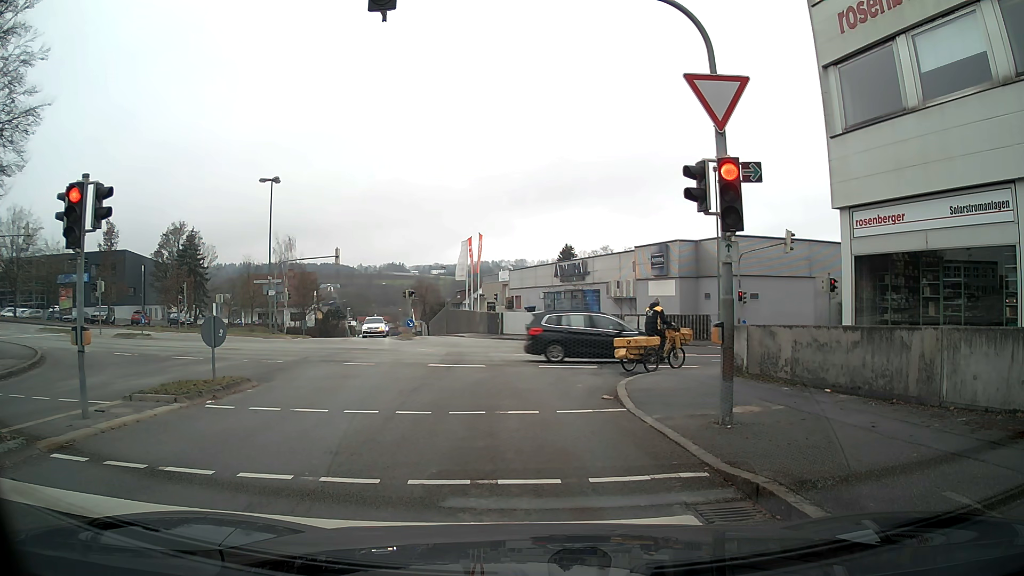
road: residential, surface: asphalt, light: Day
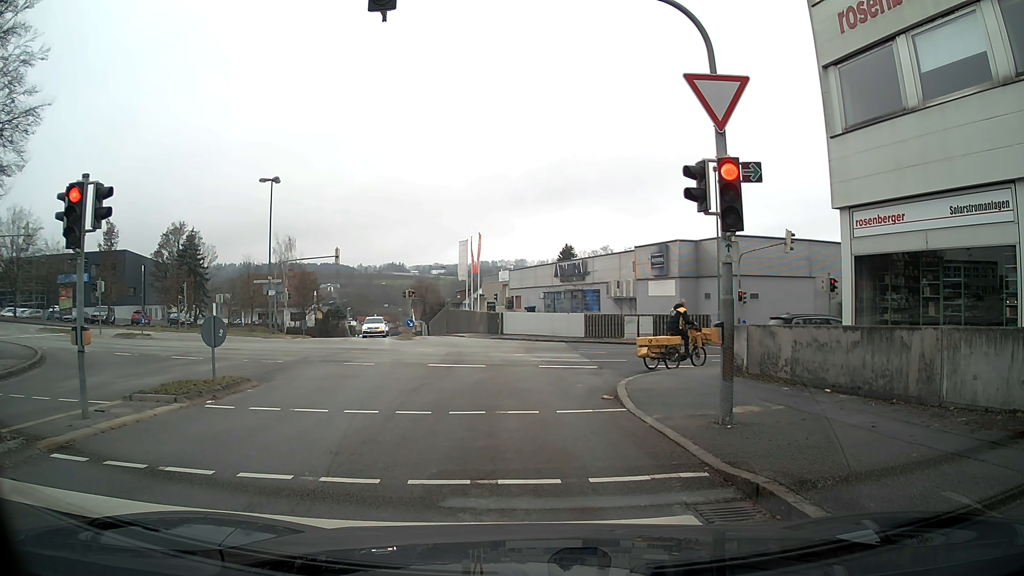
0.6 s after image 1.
(0.0, 0.0) m; 0°
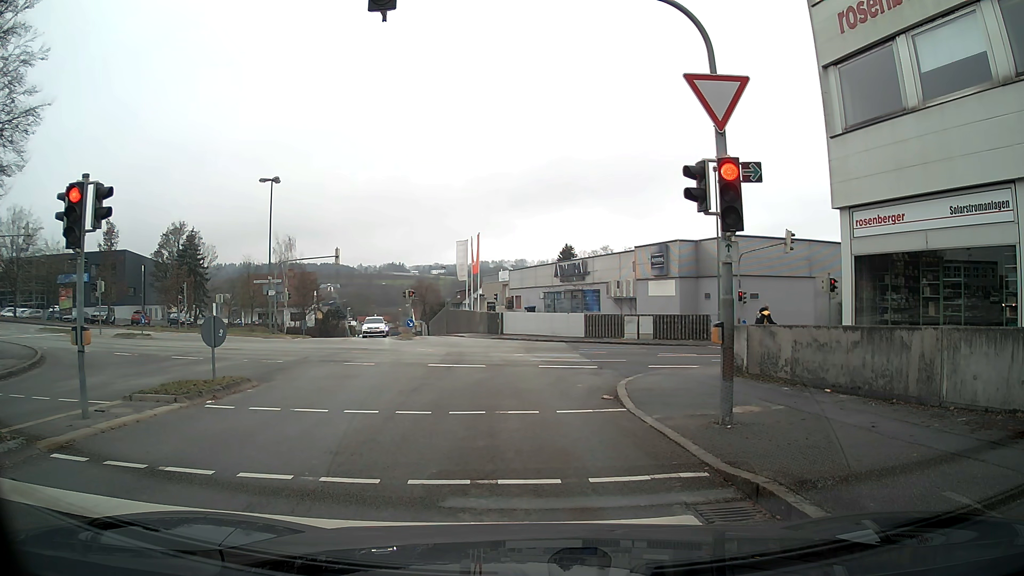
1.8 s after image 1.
(0.0, 0.0) m; 0°
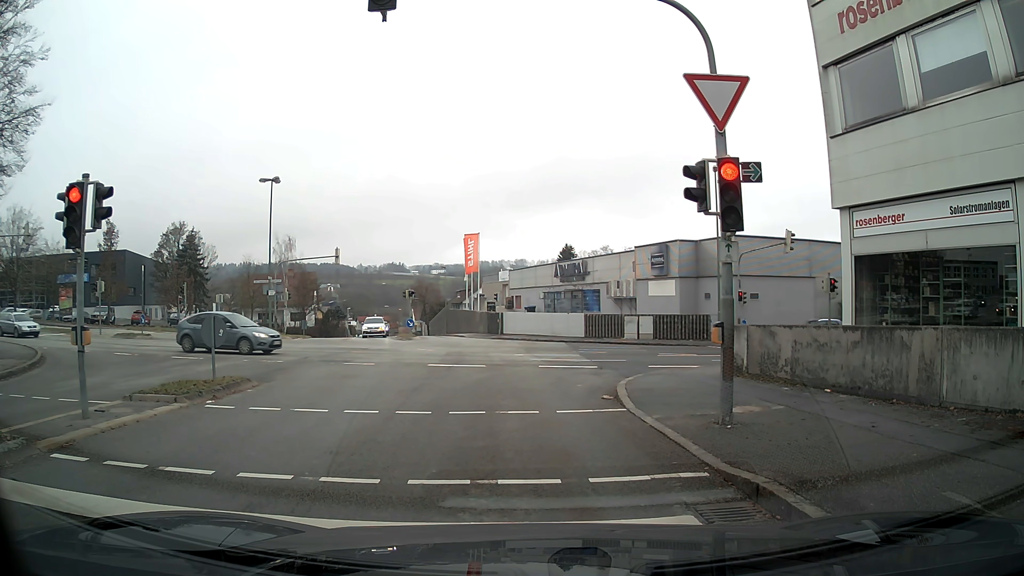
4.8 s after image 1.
(0.0, 0.0) m; 0°
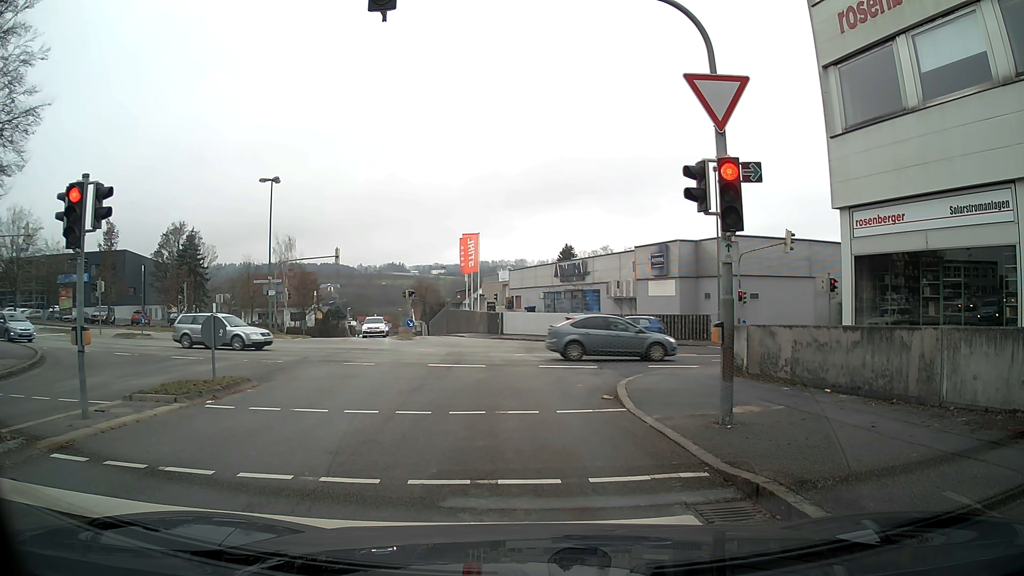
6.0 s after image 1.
(0.0, 0.0) m; 0°
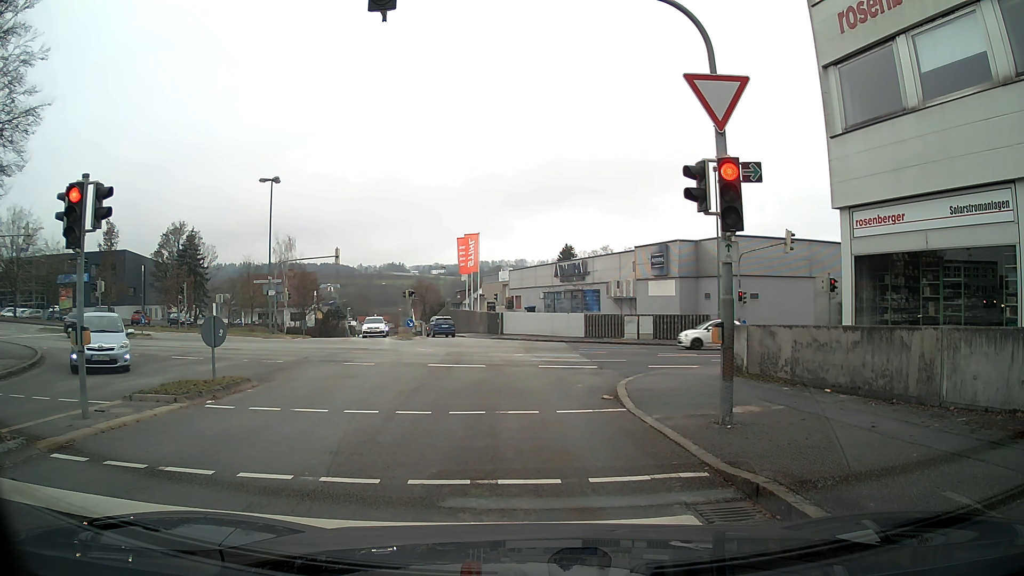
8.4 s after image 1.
(0.0, 0.0) m; 0°
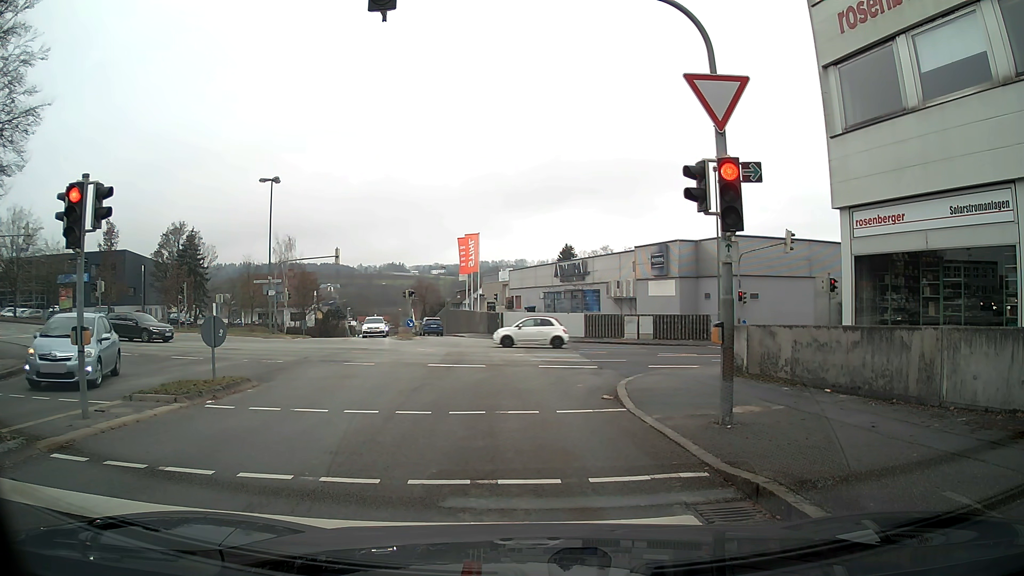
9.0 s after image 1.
(0.0, 0.0) m; 0°
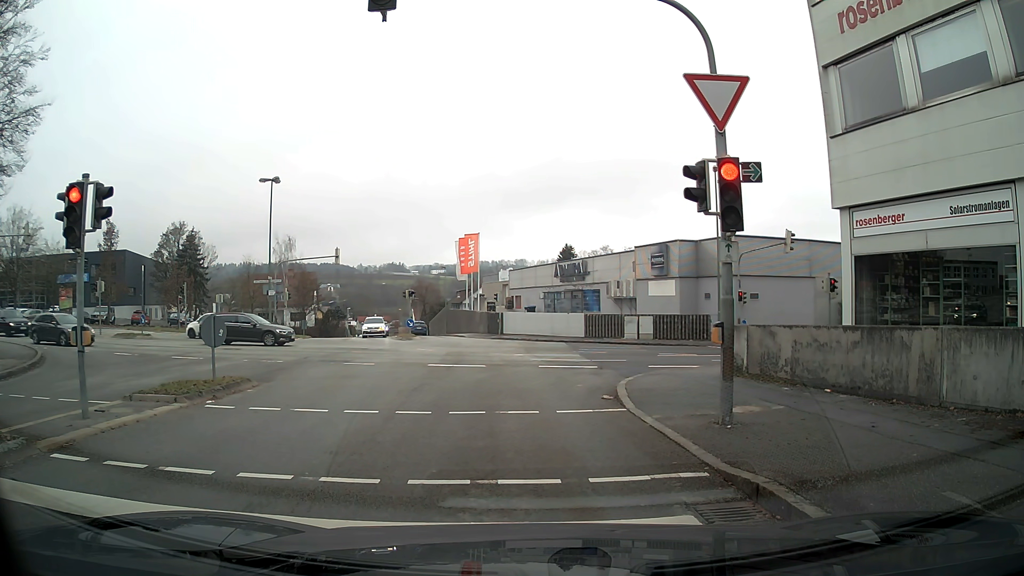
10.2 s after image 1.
(0.0, 0.0) m; 0°
(0, +10) (-1, +20) (-1, +30) (-2, +40) (-4, +50) (-6, +60) (-8, +69) (-9, +79) (-11, +89) (-13, +99) m
